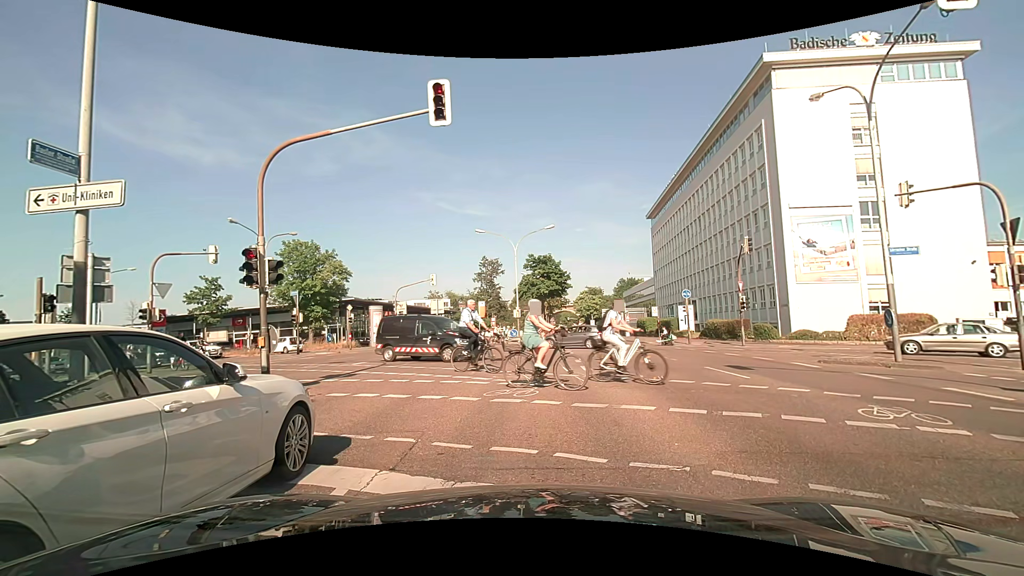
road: primary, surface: asphalt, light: Day
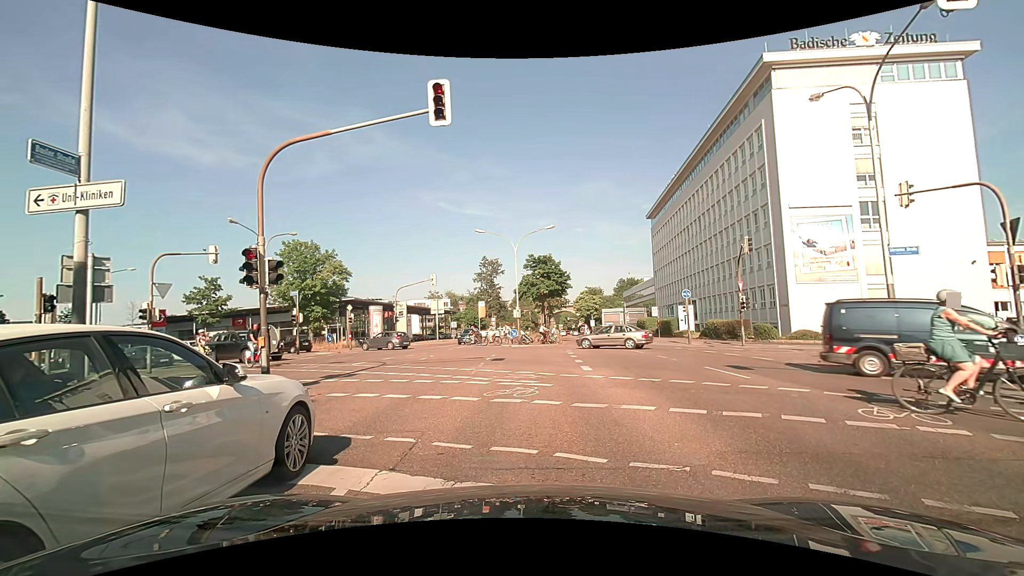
(0.0, 0.0) m; 0°
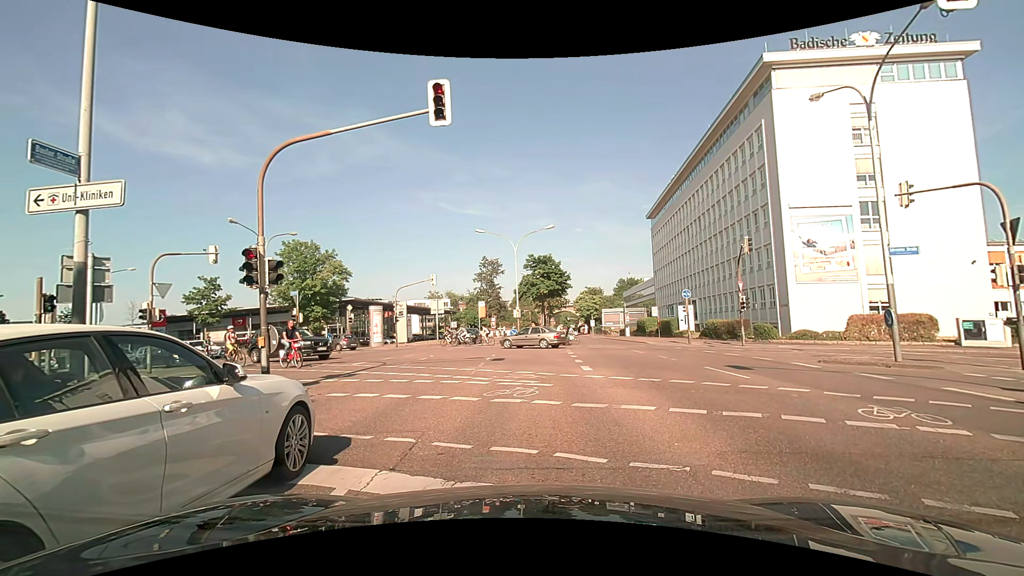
(0.0, 0.0) m; 0°
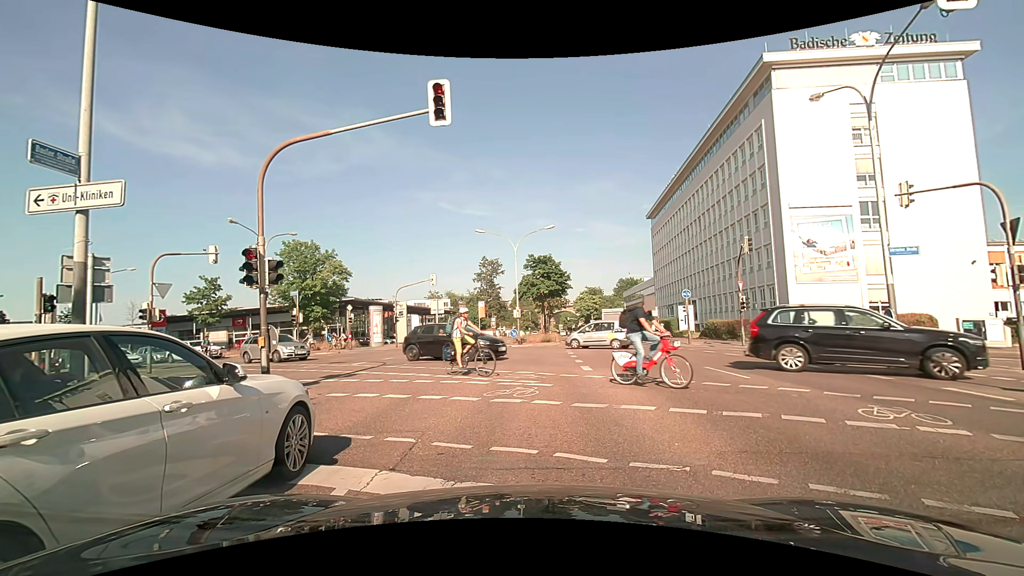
(0.0, 0.0) m; 0°
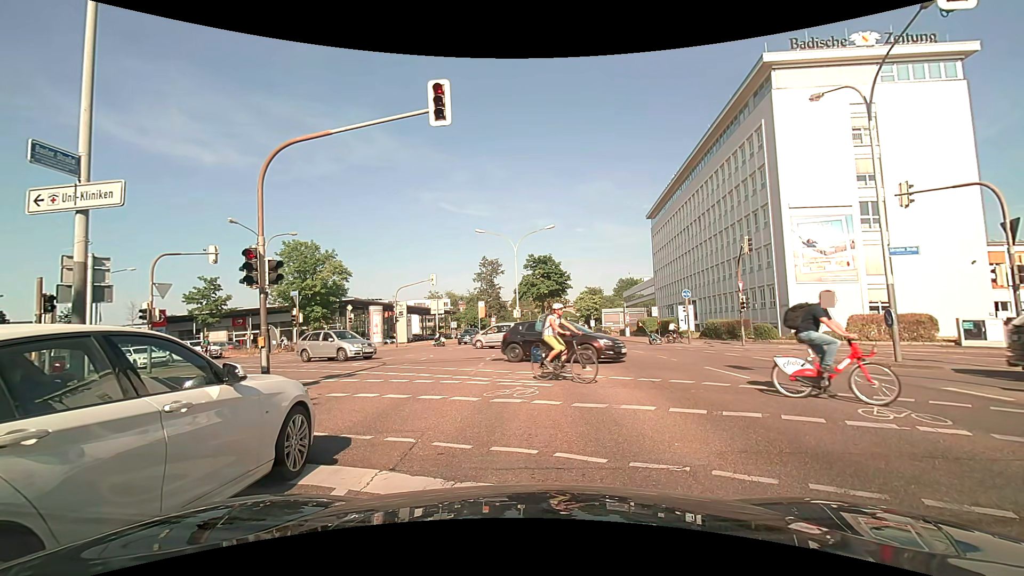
(0.0, 0.0) m; 0°
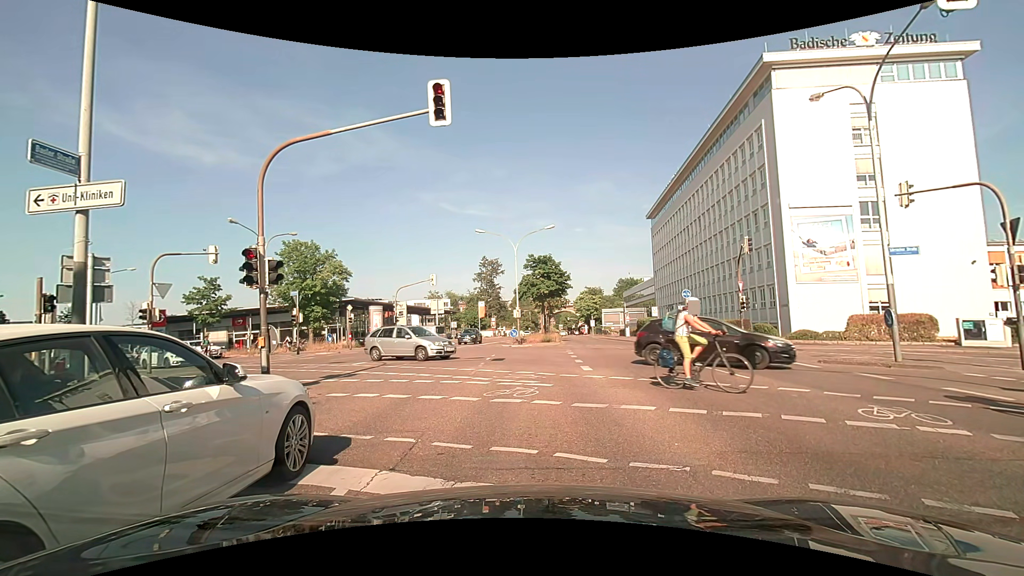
(0.0, 0.0) m; 0°
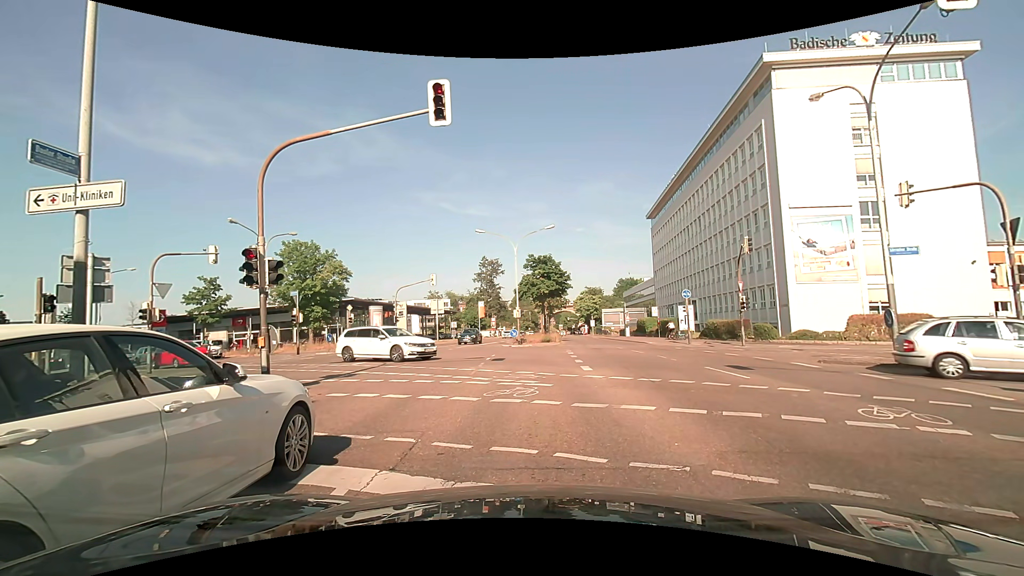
(0.0, 0.0) m; 0°
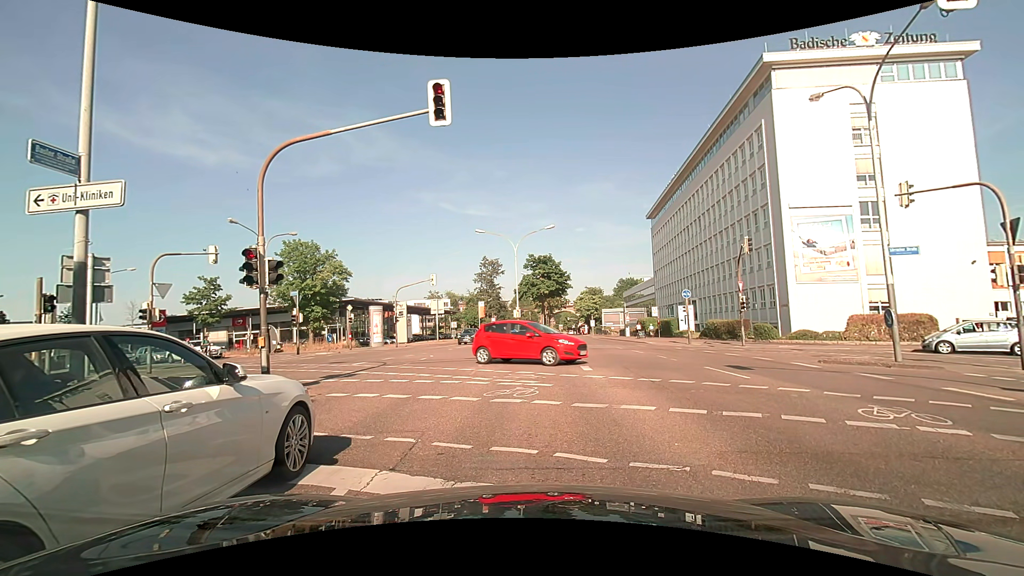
(0.0, 0.0) m; 0°
